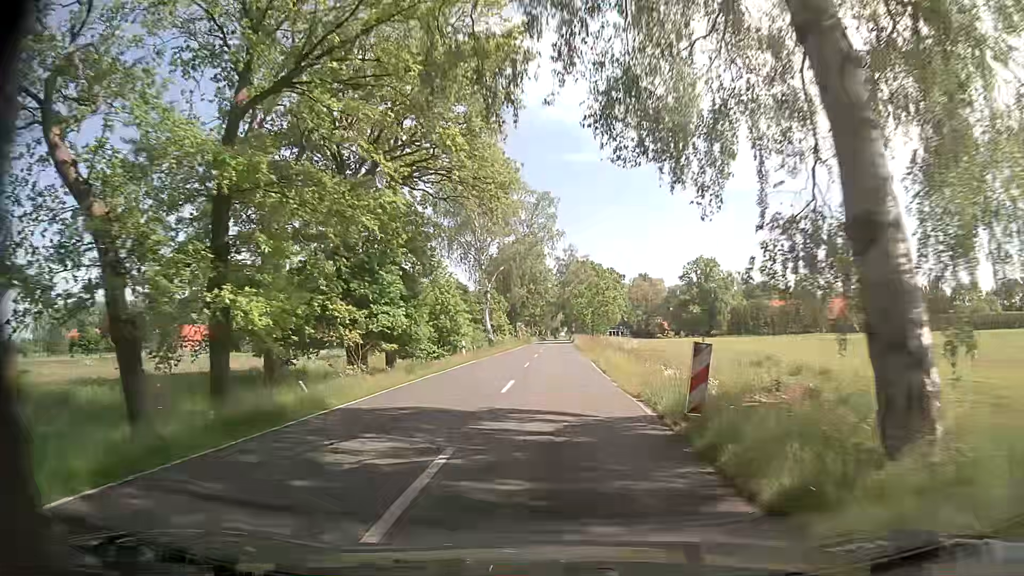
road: secondary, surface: asphalt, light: Day
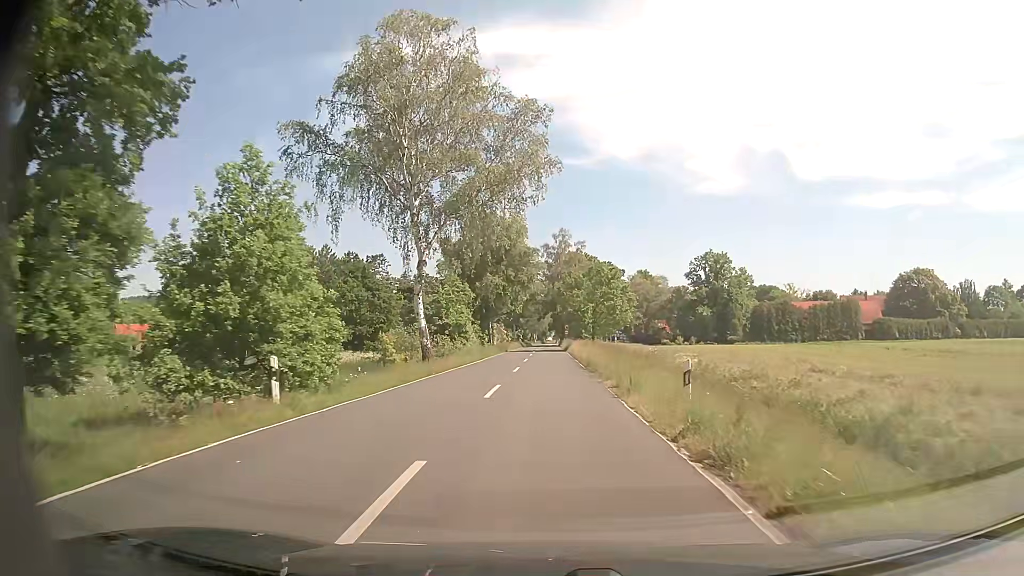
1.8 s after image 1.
(+0.8, +24.1) m; +2°
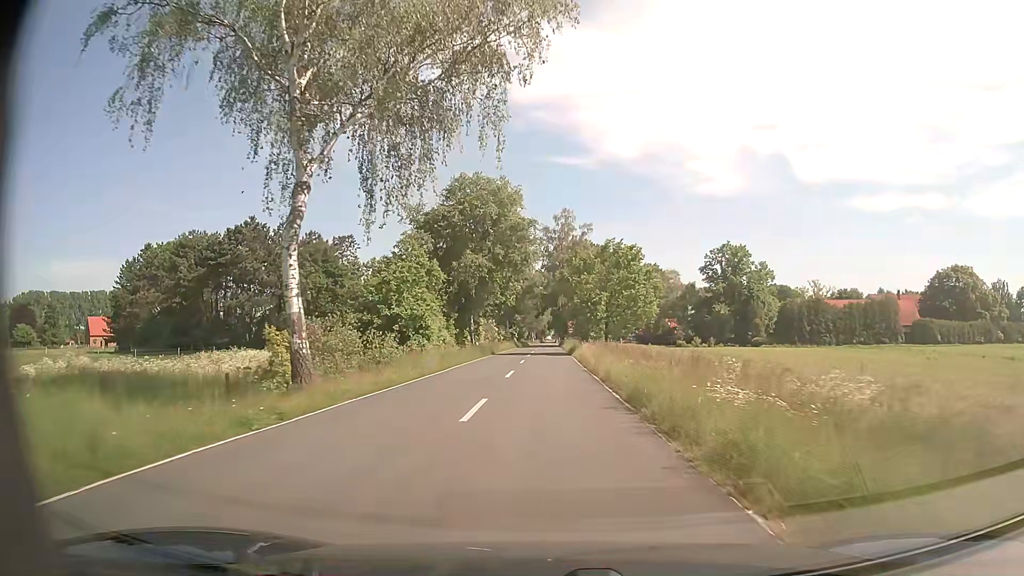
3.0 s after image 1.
(+0.1, +15.8) m; 0°
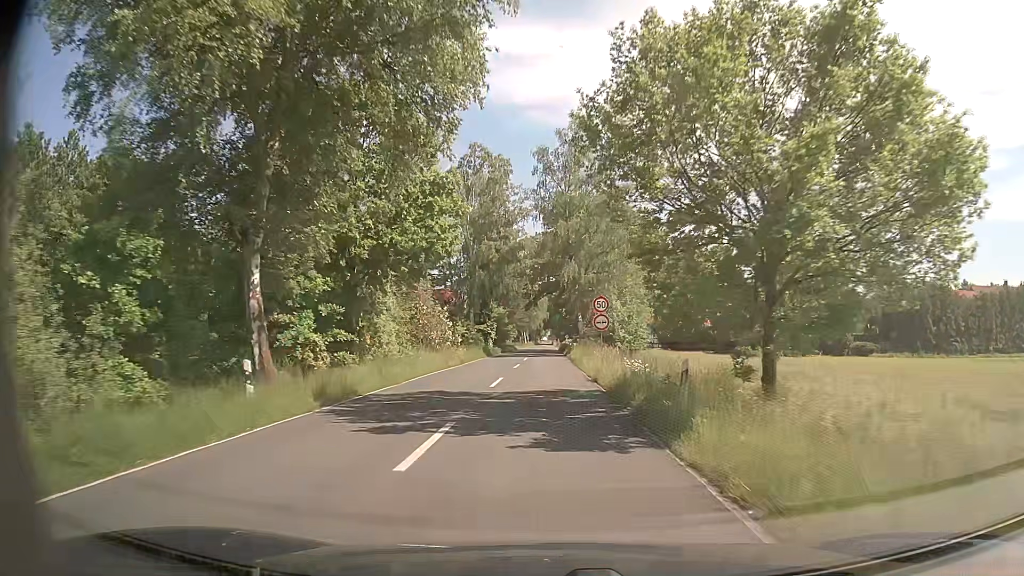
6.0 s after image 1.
(+0.1, +38.8) m; 0°
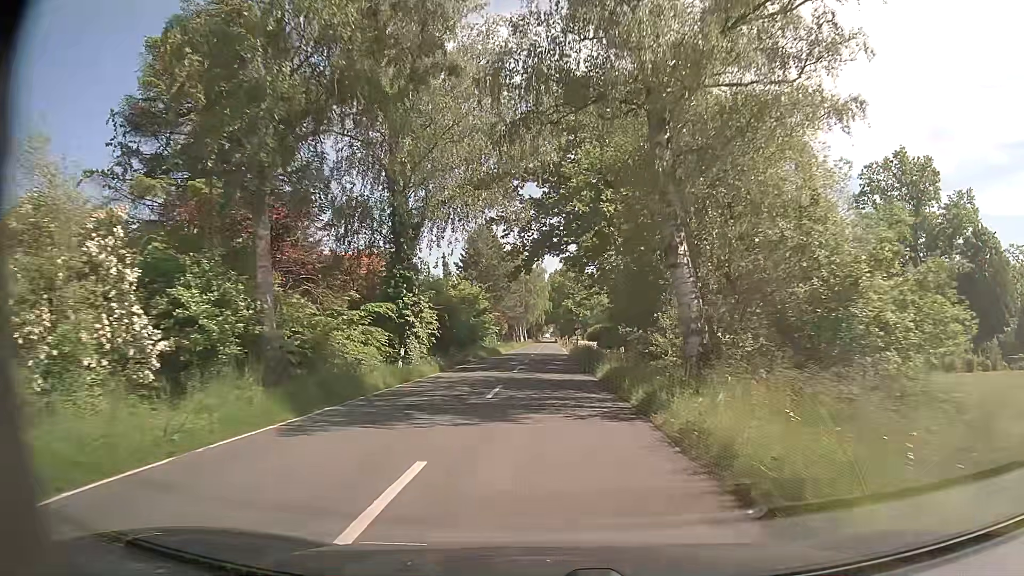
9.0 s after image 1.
(0.0, +38.5) m; 0°
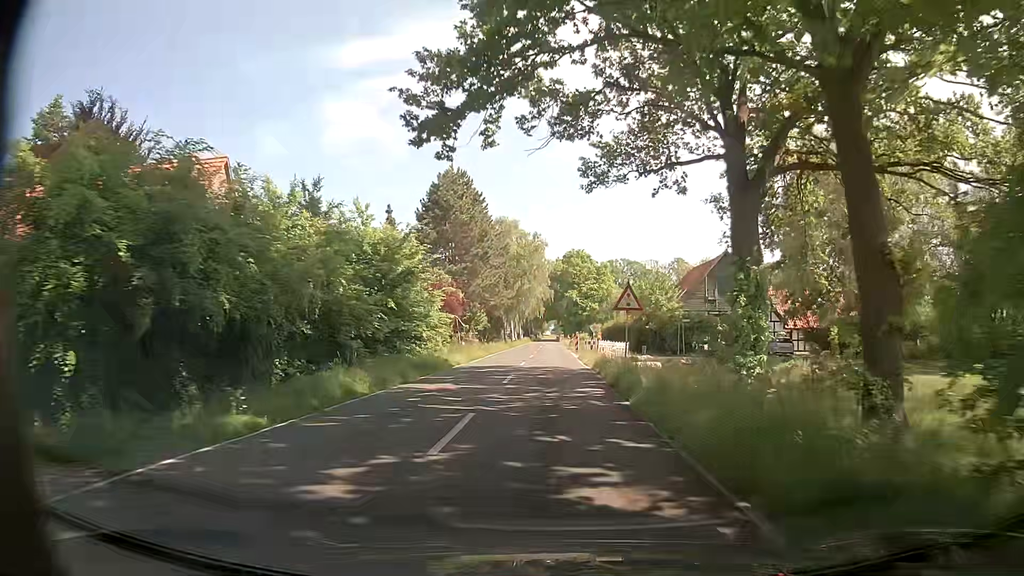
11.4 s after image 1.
(+0.2, +30.6) m; 0°
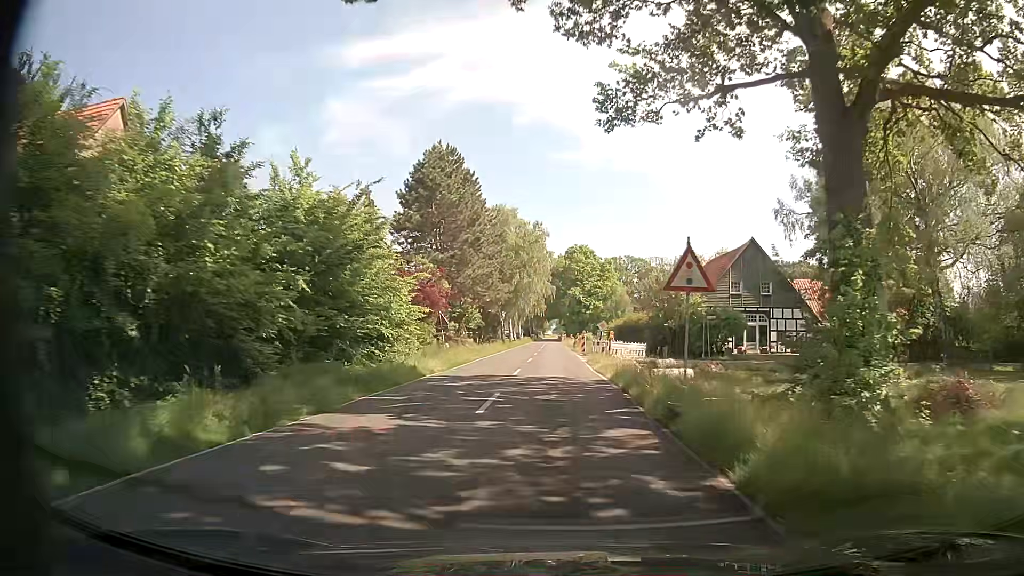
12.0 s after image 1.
(+0.1, +7.6) m; +1°
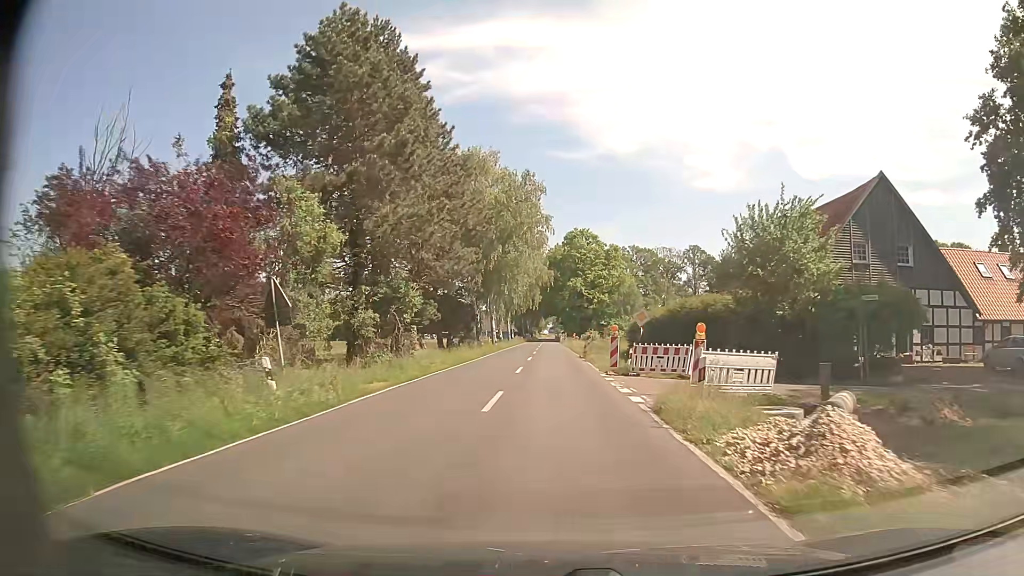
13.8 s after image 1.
(-0.1, +22.9) m; 0°
(0, +10) (0, +20) (0, +30) (0, +40) (0, +50) (0, +60) (0, +70) (0, +80) (+1, +90) (+1, +100) m
